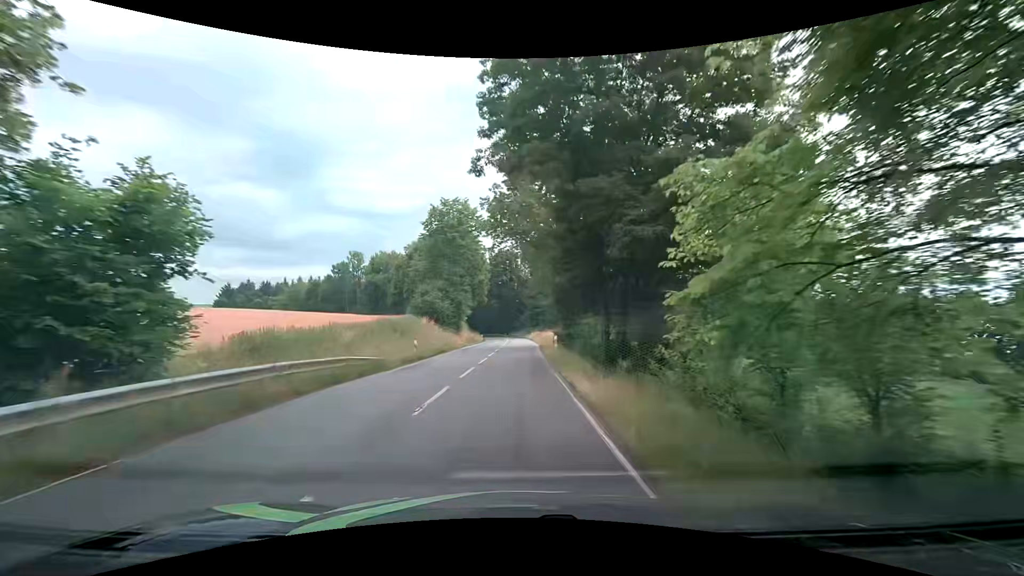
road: tertiary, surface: asphalt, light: Day
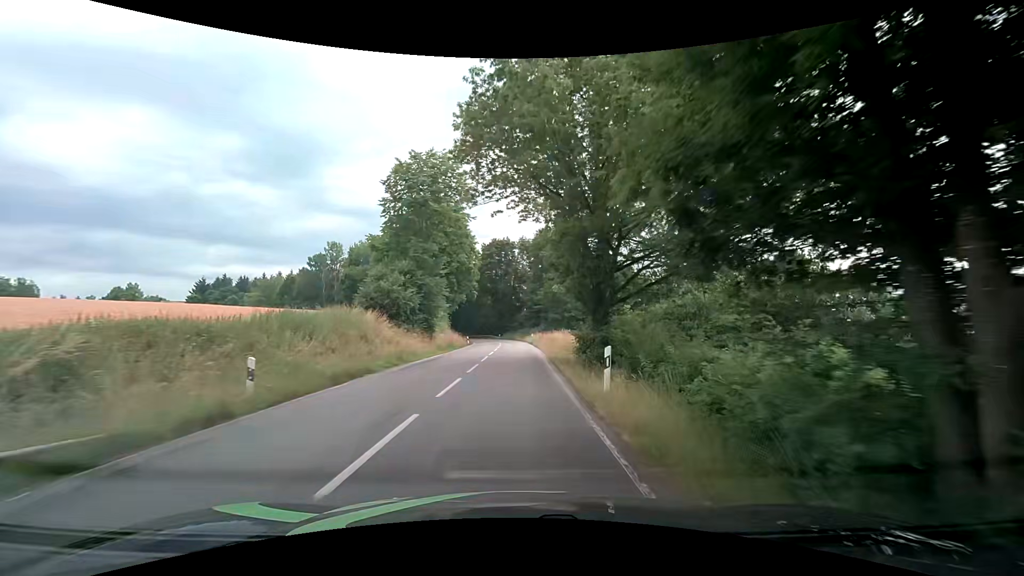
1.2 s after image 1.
(0.0, +16.1) m; 0°
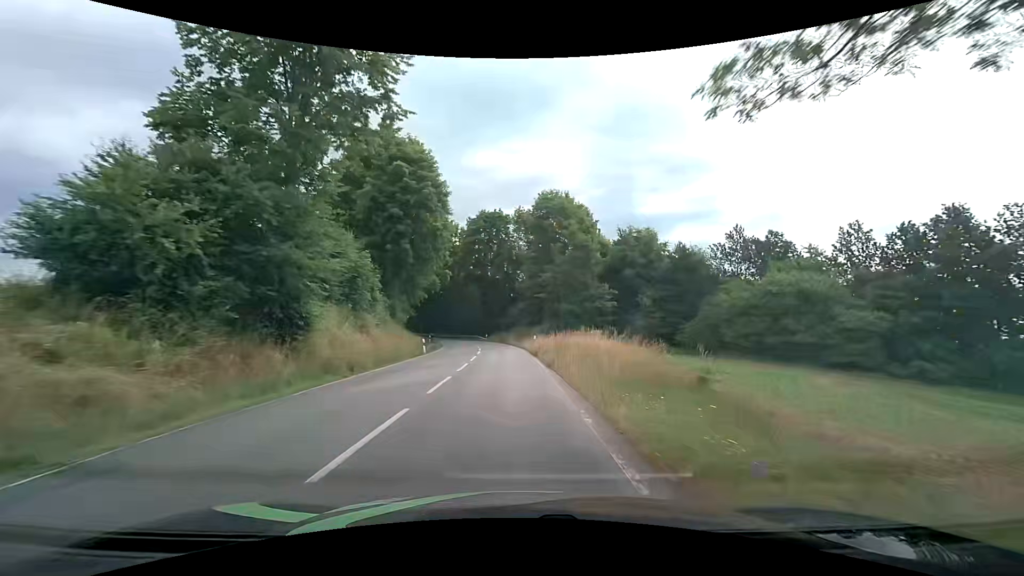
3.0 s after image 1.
(+0.3, +24.3) m; +1°
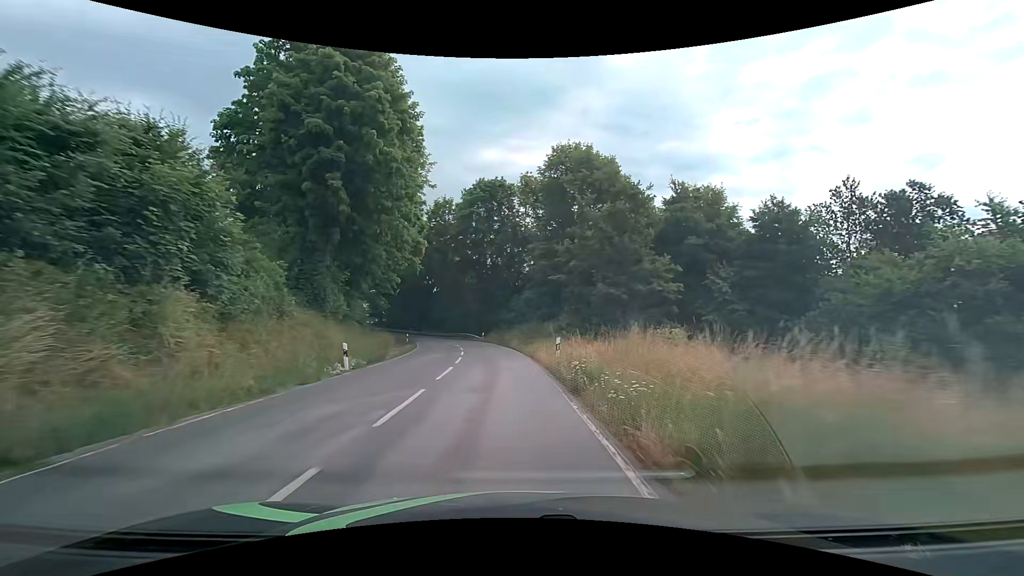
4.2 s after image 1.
(-0.2, +16.0) m; -1°
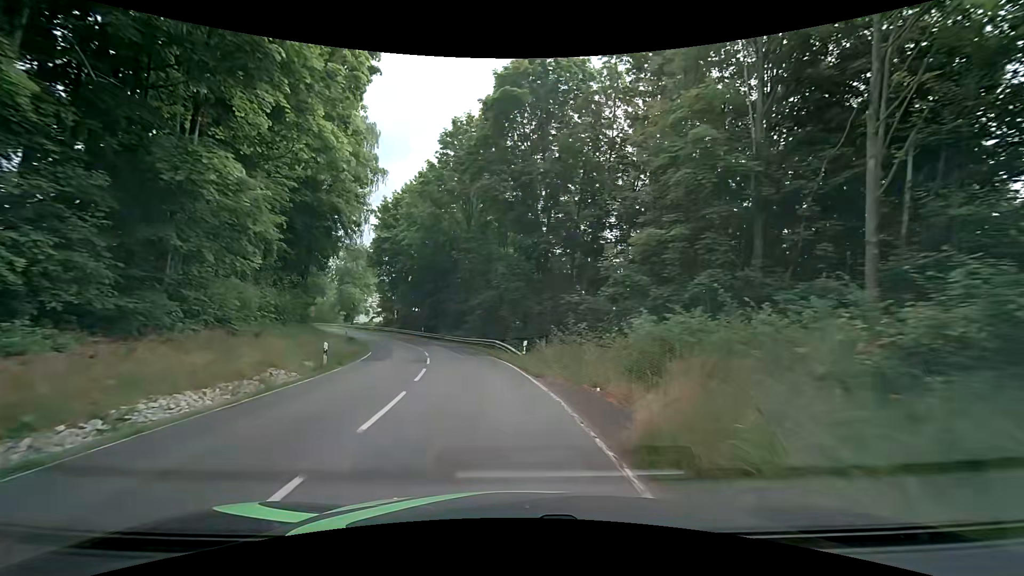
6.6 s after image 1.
(-1.3, +31.2) m; -6°
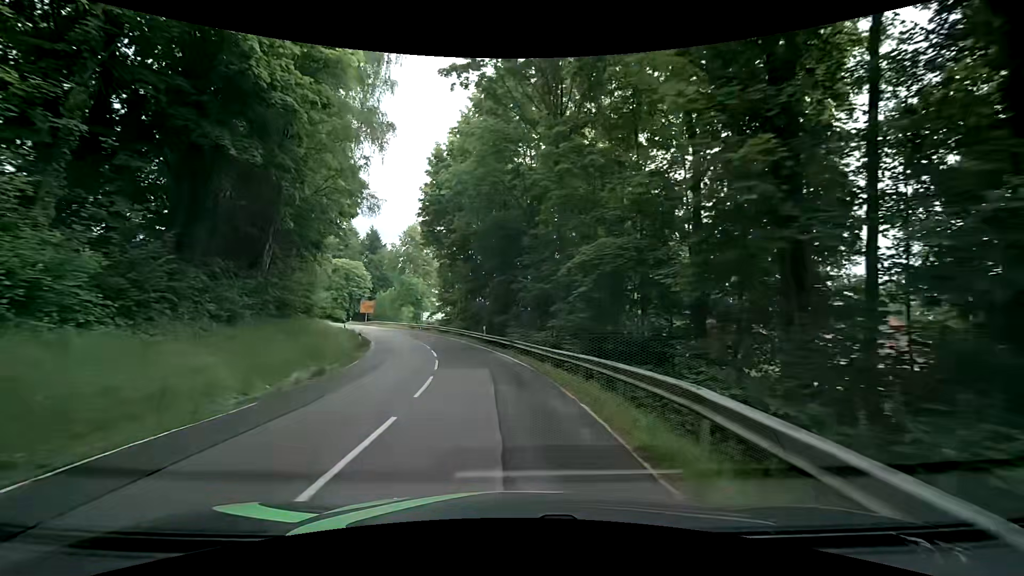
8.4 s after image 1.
(-1.8, +22.0) m; -11°
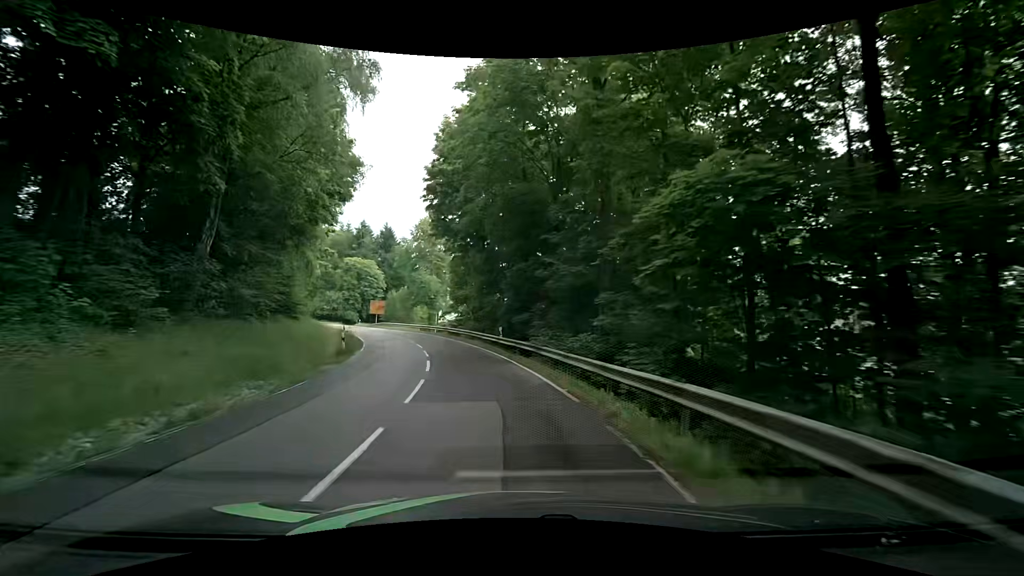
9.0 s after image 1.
(-0.1, +7.0) m; -2°
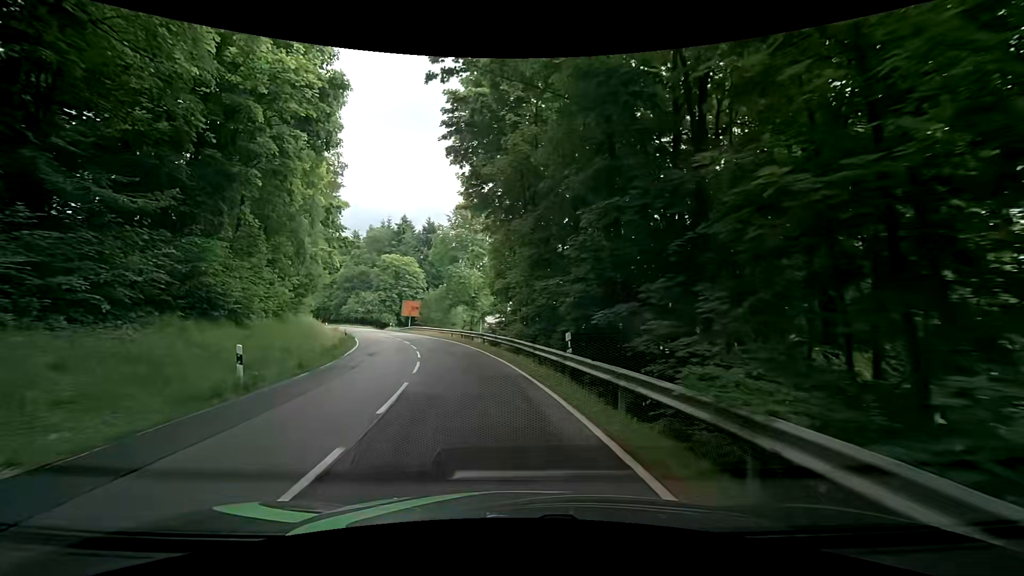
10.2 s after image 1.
(-0.7, +13.7) m; -7°
(0, +10) (-2, +20) (-4, +30) (-7, +39) (-10, +49) (-14, +58) (-19, +67) (-24, +75) (-30, +84) (-36, +92) m
